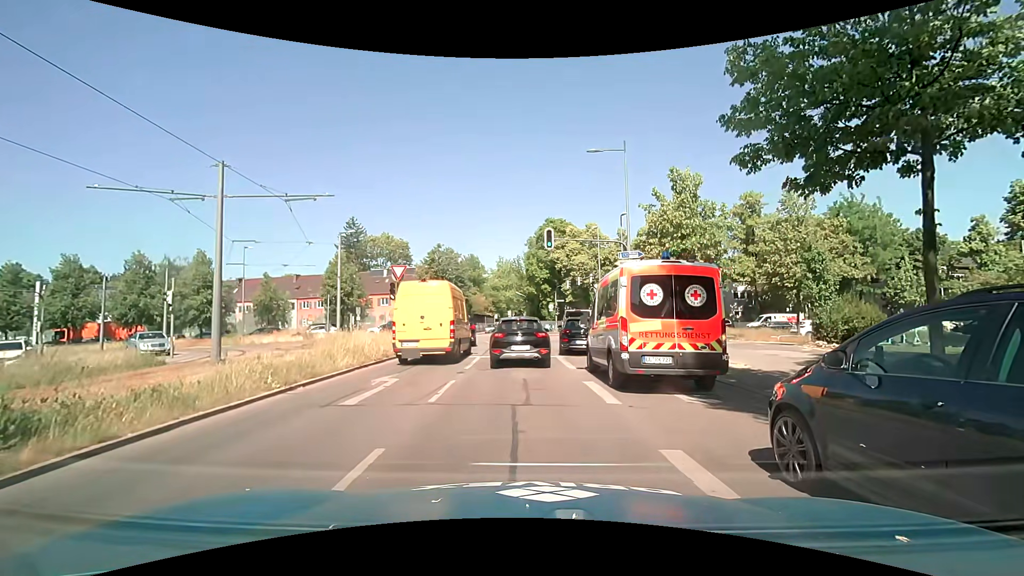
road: secondary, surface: asphalt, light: Day
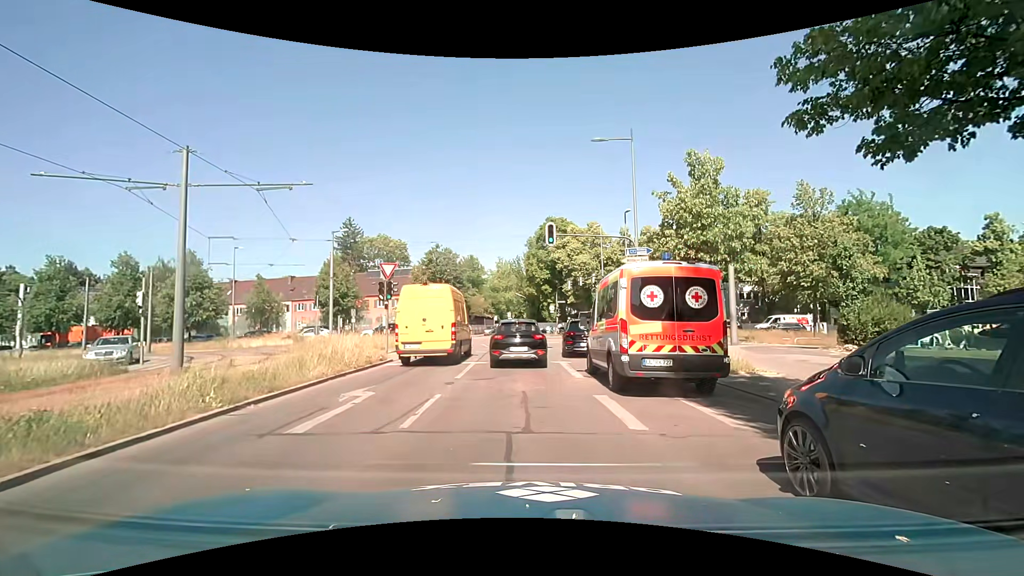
(+0.1, +1.9) m; +2°
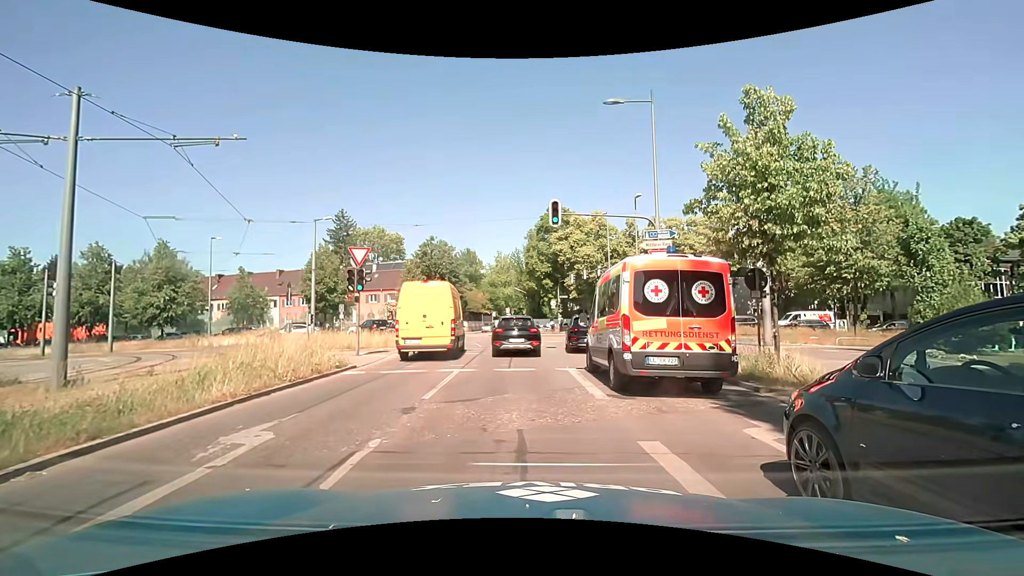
(0.0, +3.9) m; 0°
